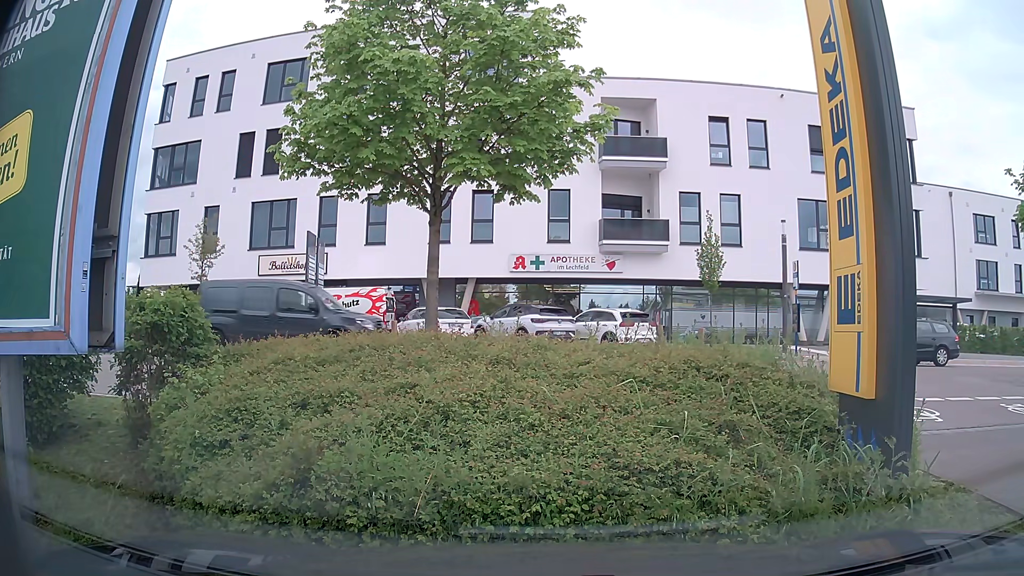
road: service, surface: asphalt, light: Day
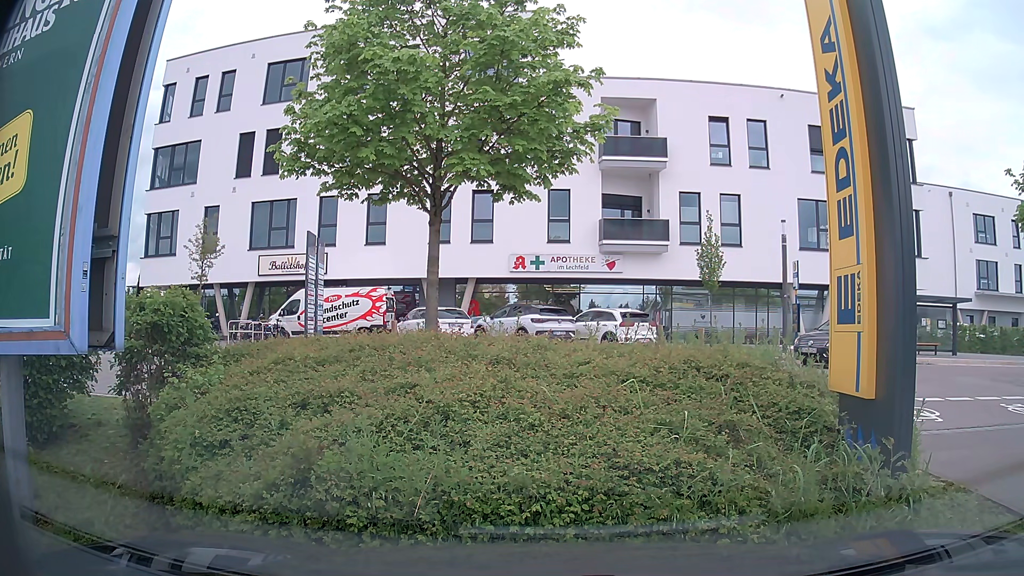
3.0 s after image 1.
(0.0, 0.0) m; 0°
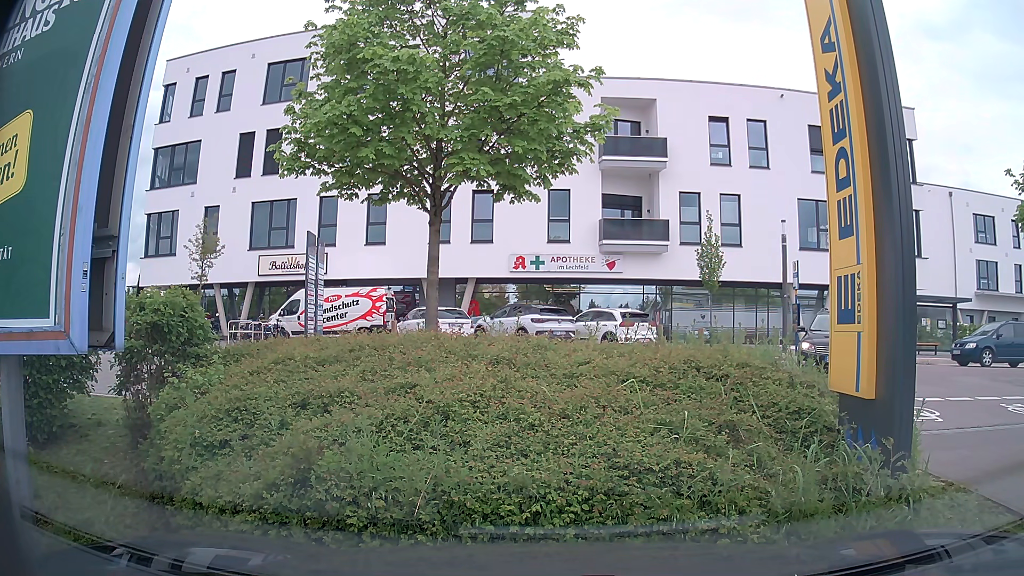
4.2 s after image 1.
(0.0, 0.0) m; 0°
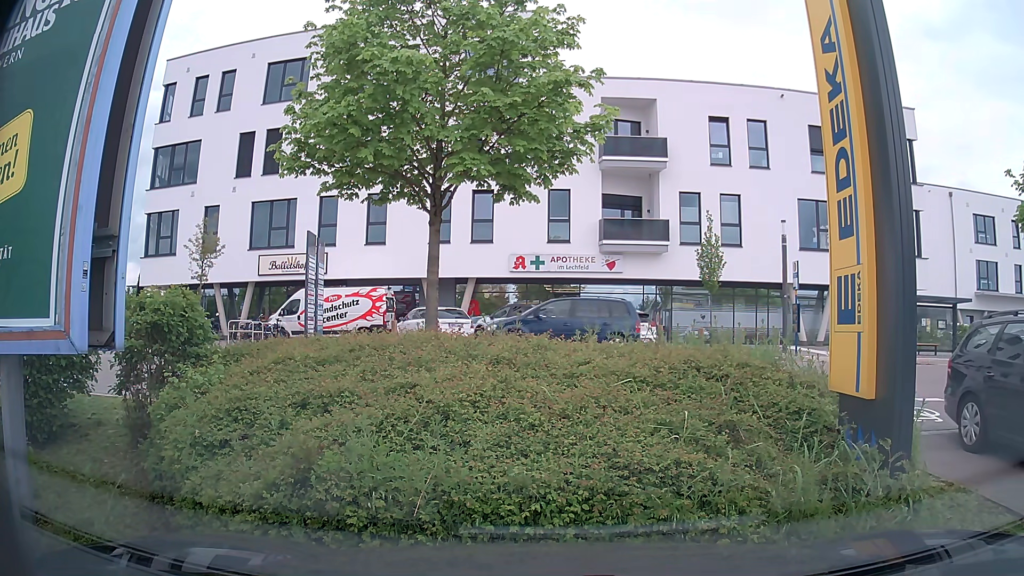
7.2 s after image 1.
(0.0, 0.0) m; 0°
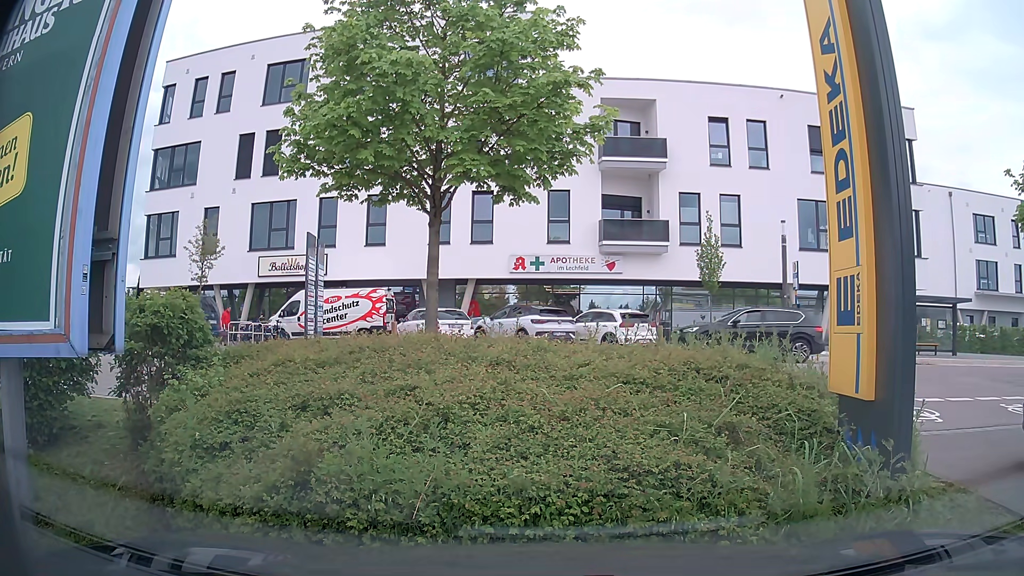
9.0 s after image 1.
(0.0, 0.0) m; 0°
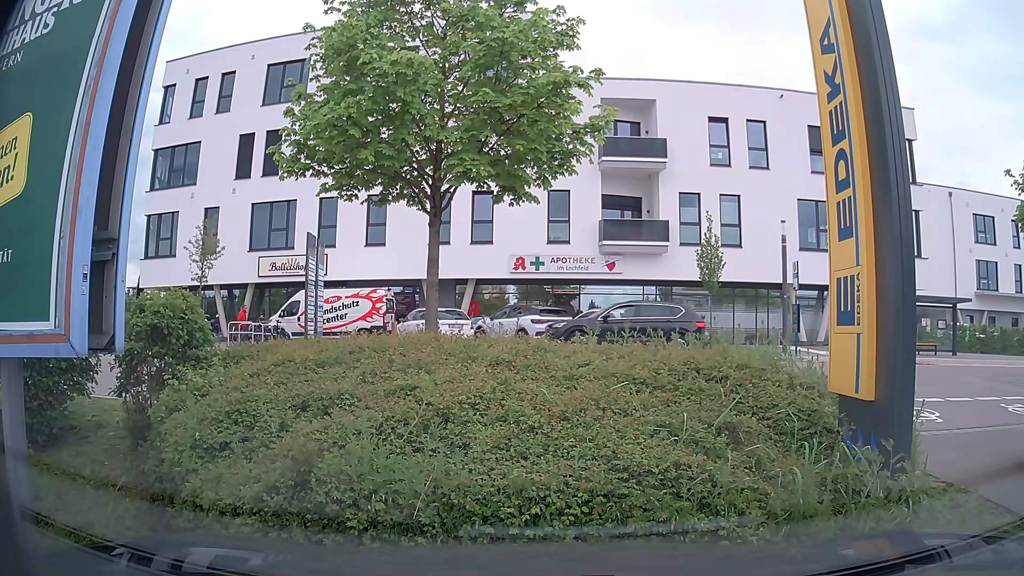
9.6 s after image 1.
(0.0, 0.0) m; 0°
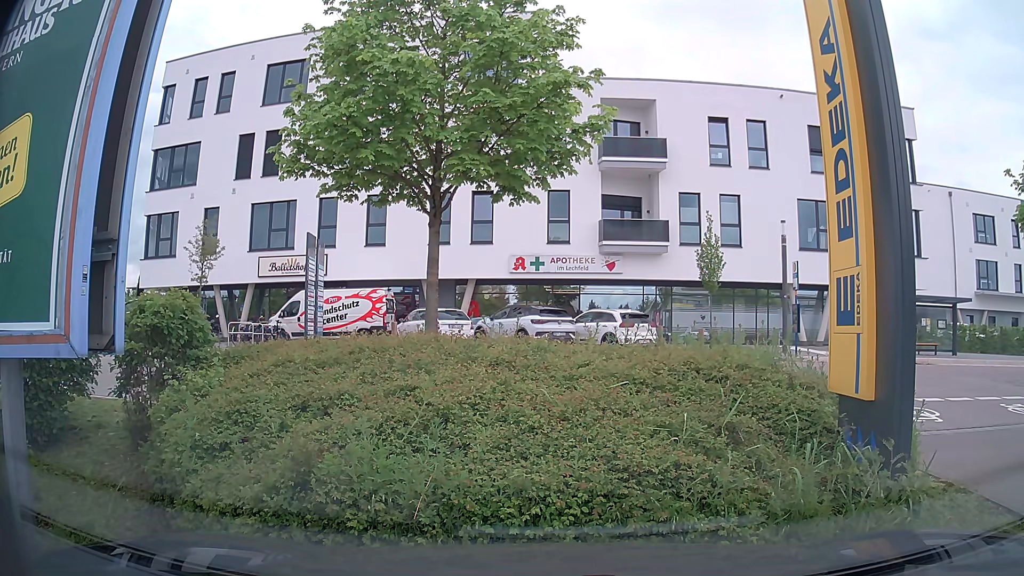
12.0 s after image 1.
(0.0, 0.0) m; 0°
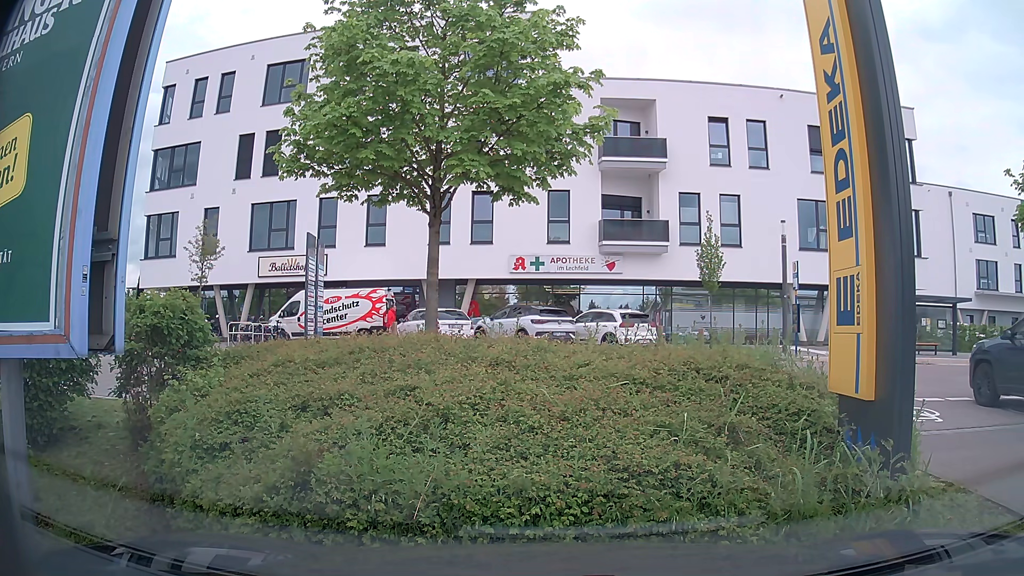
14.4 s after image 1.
(0.0, 0.0) m; 0°
